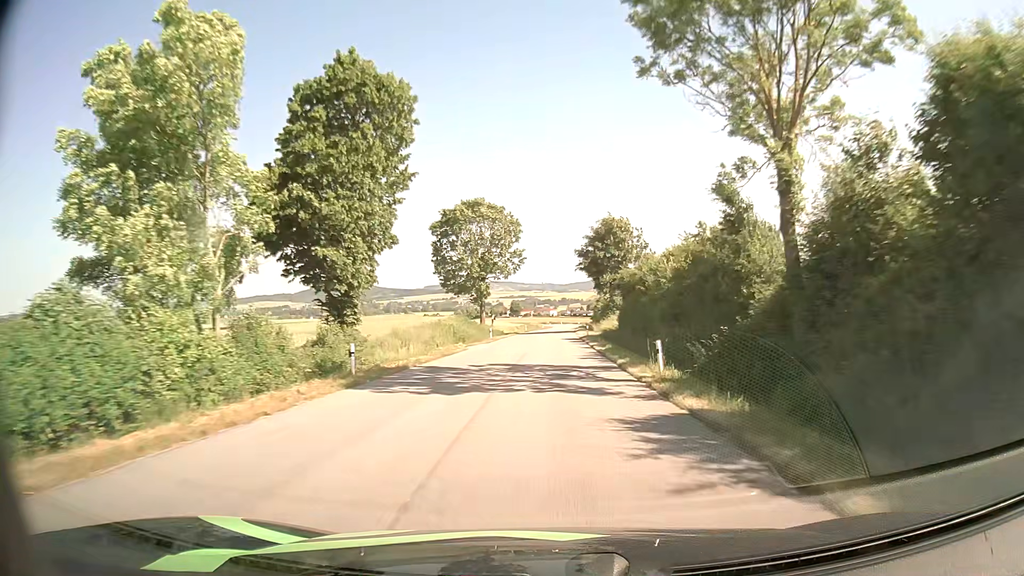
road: tertiary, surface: asphalt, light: Day
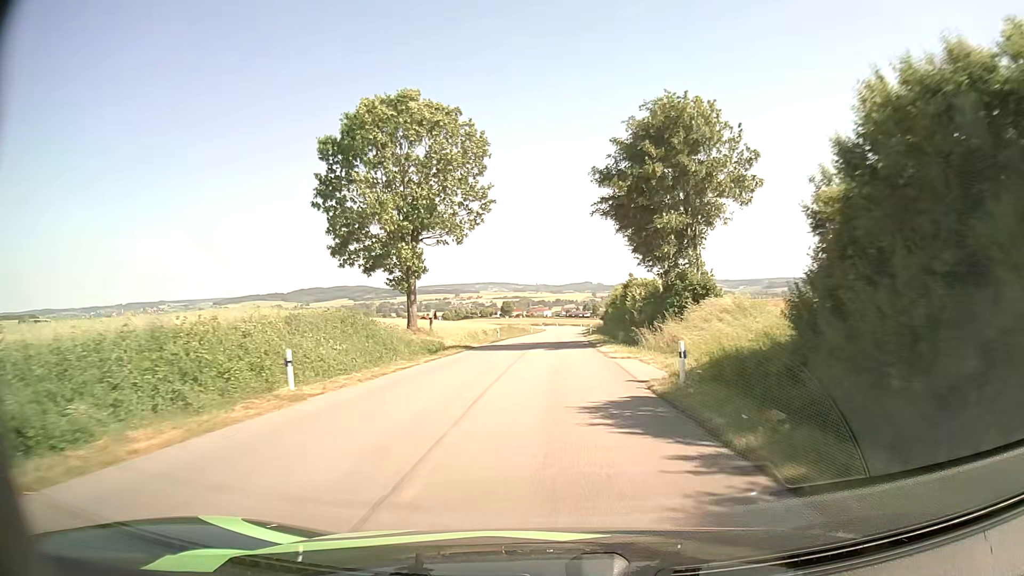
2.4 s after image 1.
(+0.4, +39.6) m; +1°
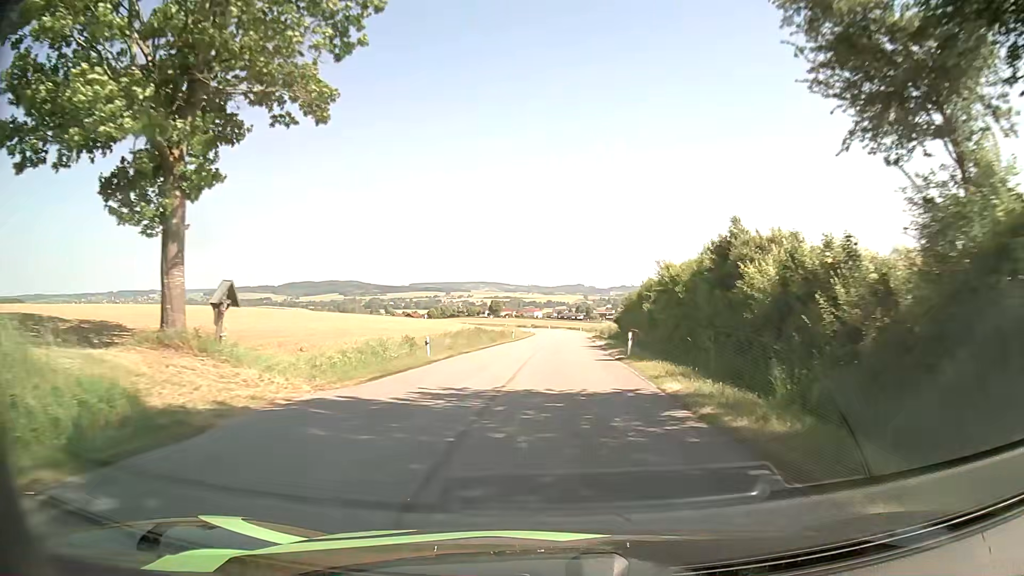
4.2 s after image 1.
(-0.1, +28.8) m; 0°
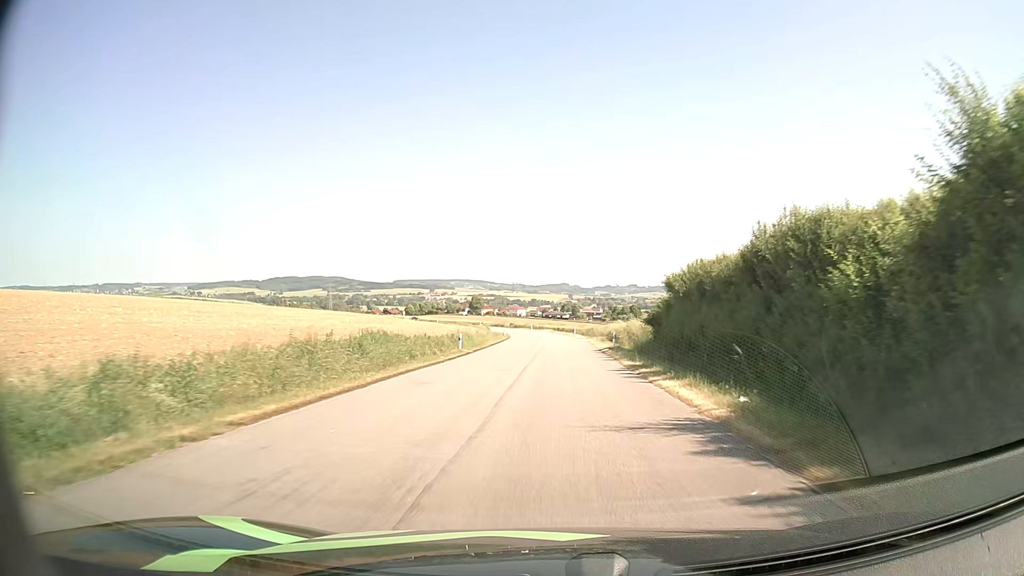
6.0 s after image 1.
(+0.4, +28.4) m; +1°
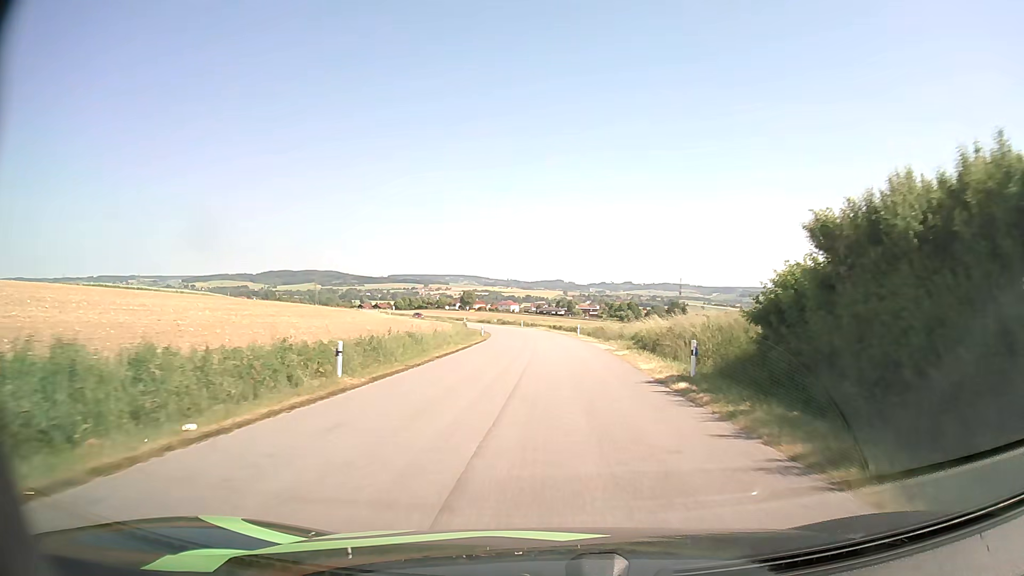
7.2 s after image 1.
(+0.1, +18.8) m; +1°
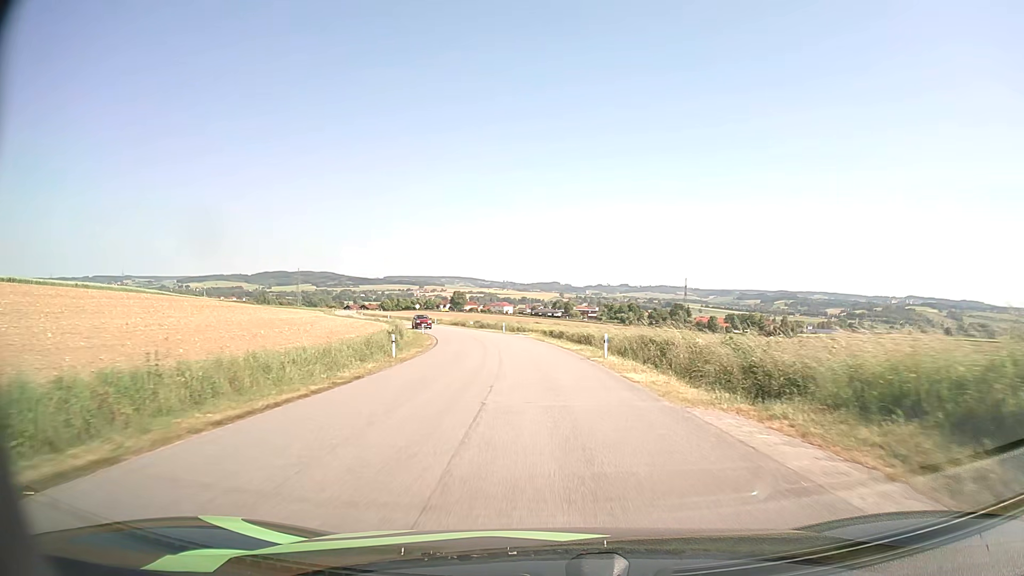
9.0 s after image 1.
(+0.2, +27.9) m; 0°
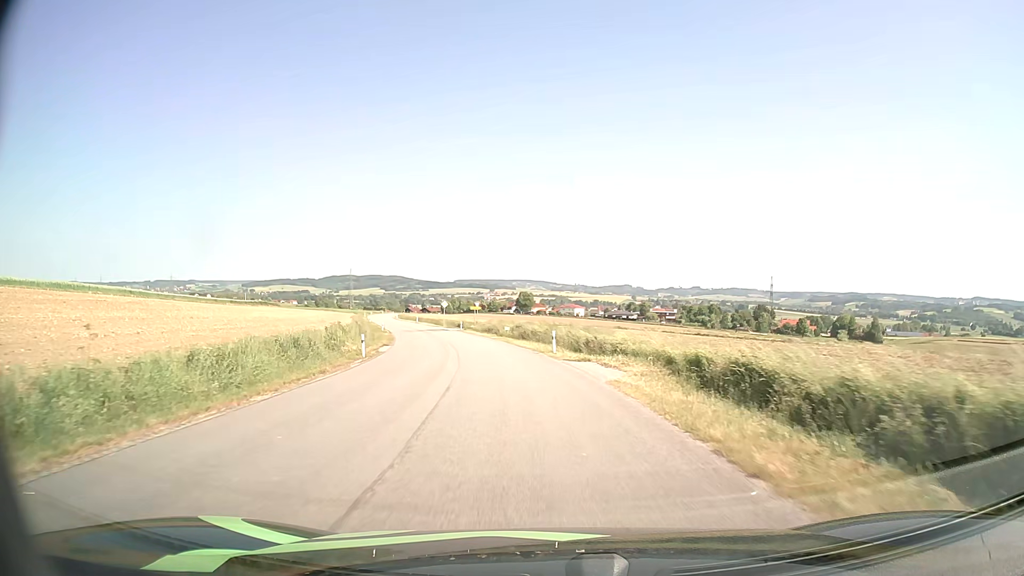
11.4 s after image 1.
(-1.2, +34.0) m; -6°
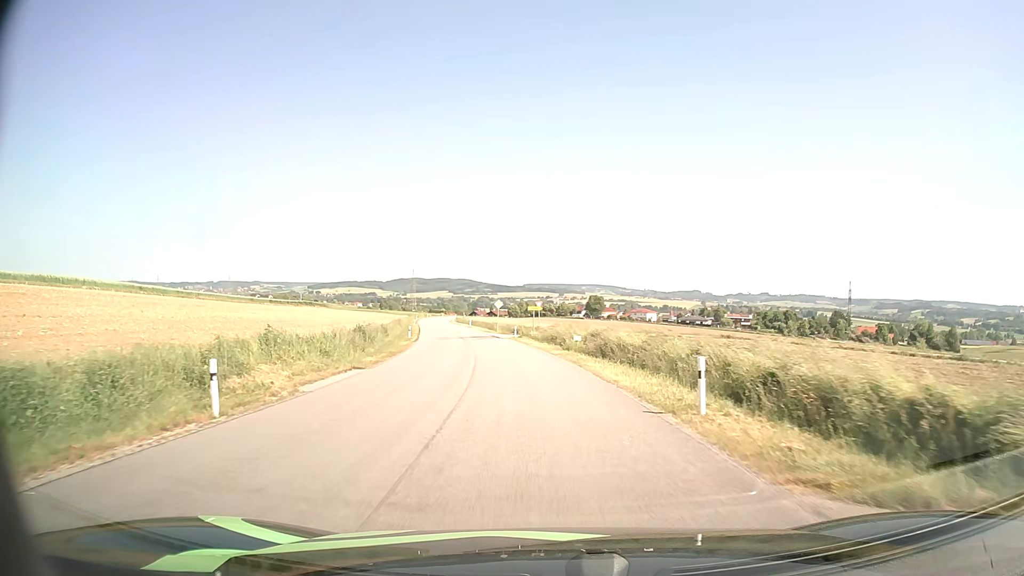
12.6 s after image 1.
(-0.9, +15.9) m; -6°
(0, +10) (-1, +20) (-2, +30) (-4, +40) (-5, +50) (-7, +59) (-9, +69) (-11, +79) (-13, +89) (-15, +99) m
